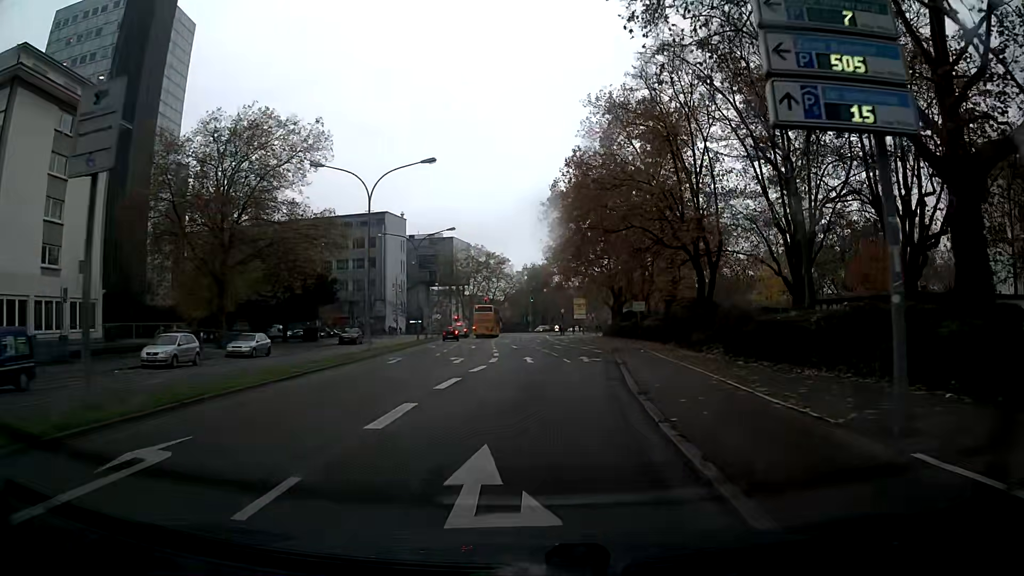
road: primary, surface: asphalt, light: Day
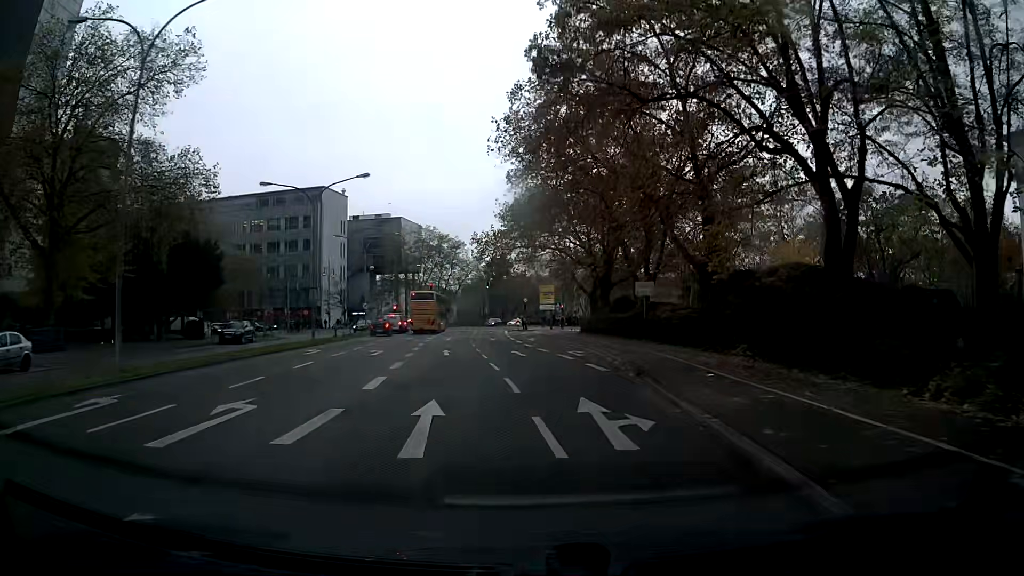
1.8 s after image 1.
(+0.6, +19.7) m; +2°
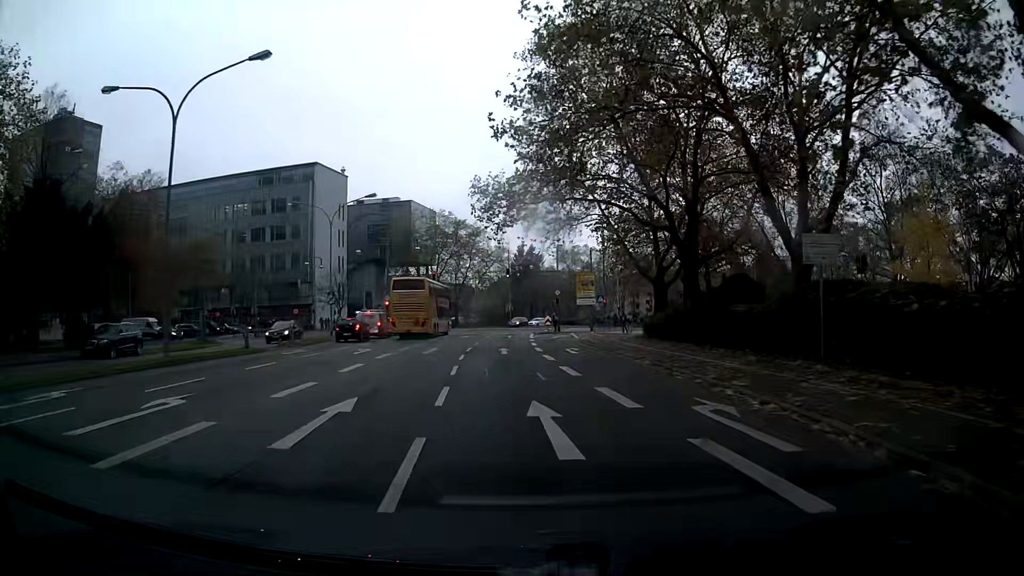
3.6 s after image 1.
(-0.3, +20.0) m; -2°
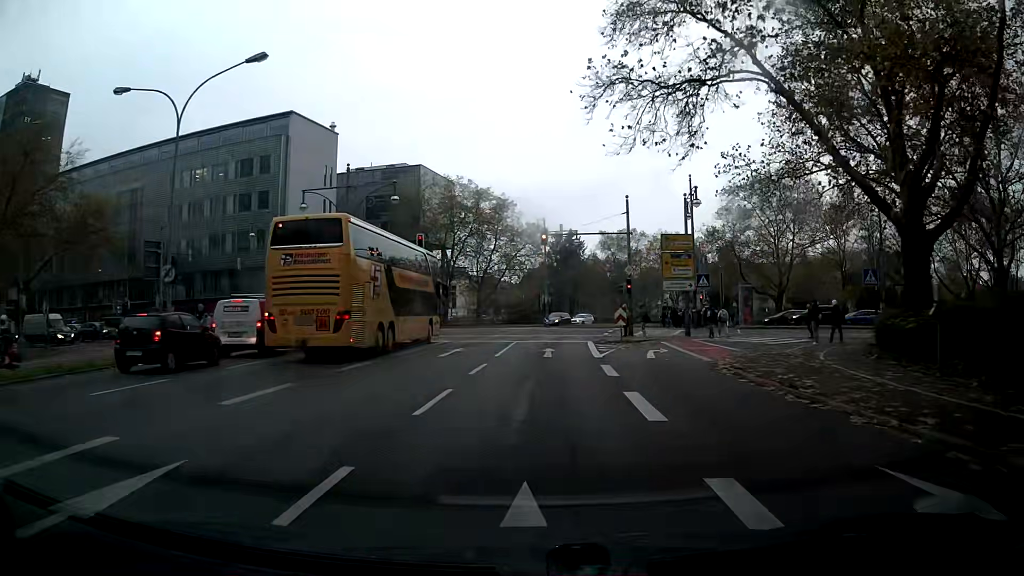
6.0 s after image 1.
(-0.8, +26.1) m; -3°
